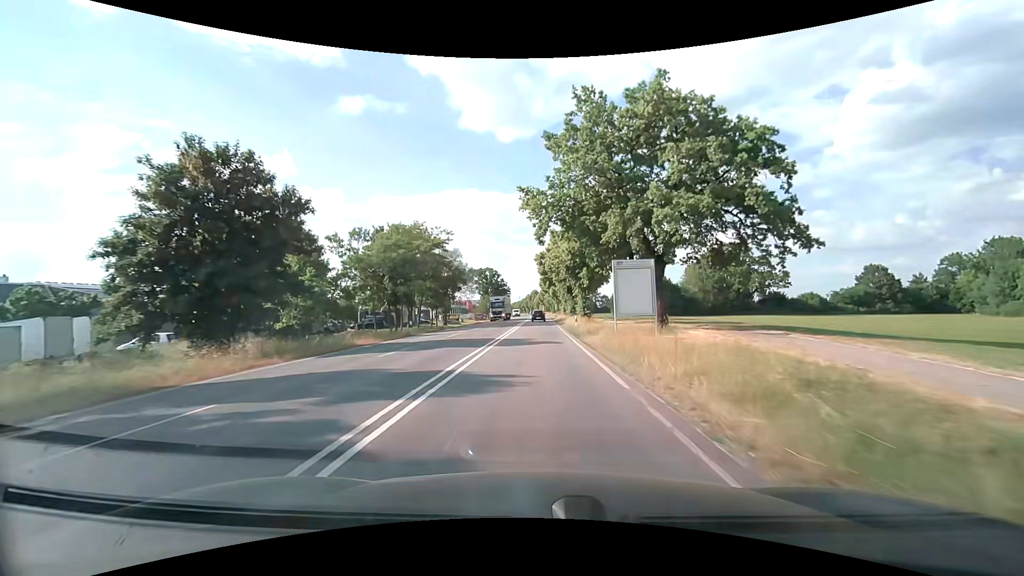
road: secondary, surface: asphalt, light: Day
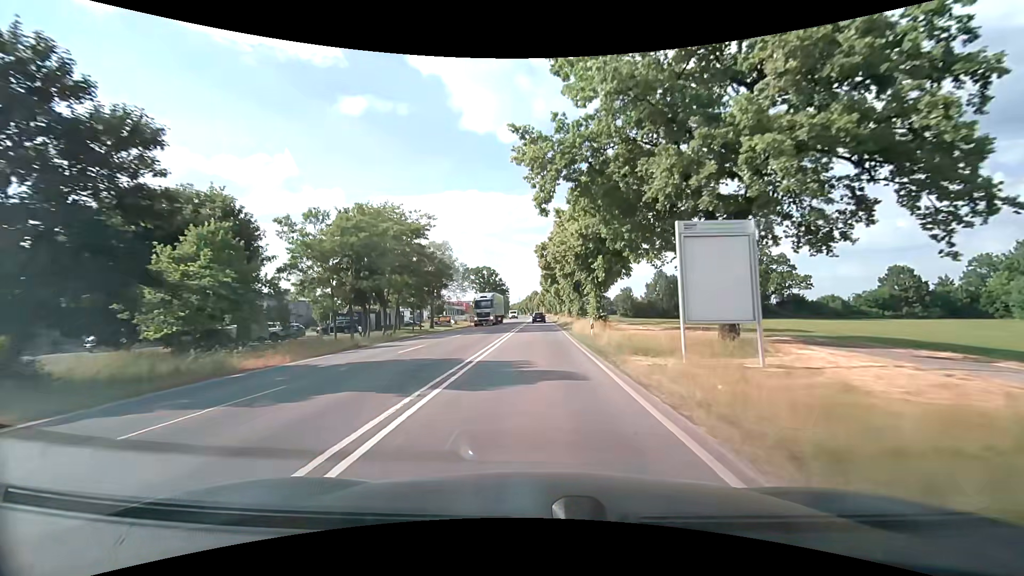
(0.0, +10.2) m; 0°
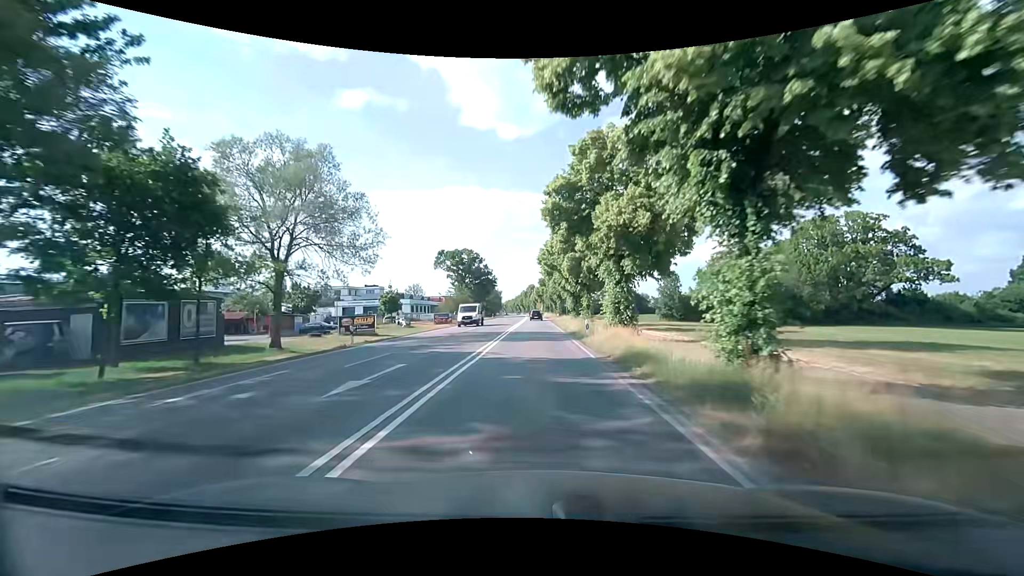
(+0.2, +40.9) m; 0°
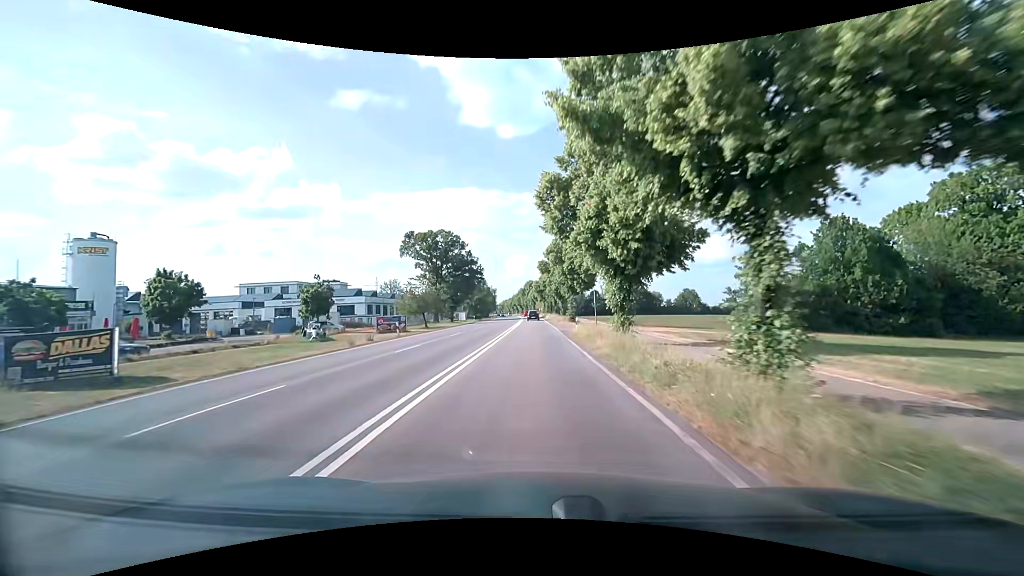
(+0.2, +31.0) m; +1°
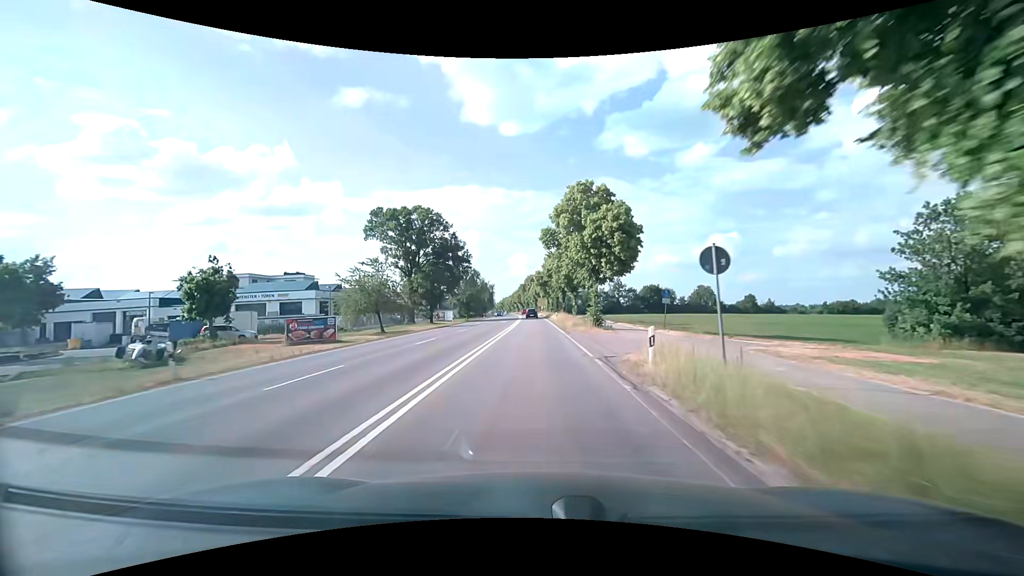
(-0.1, +20.8) m; -1°
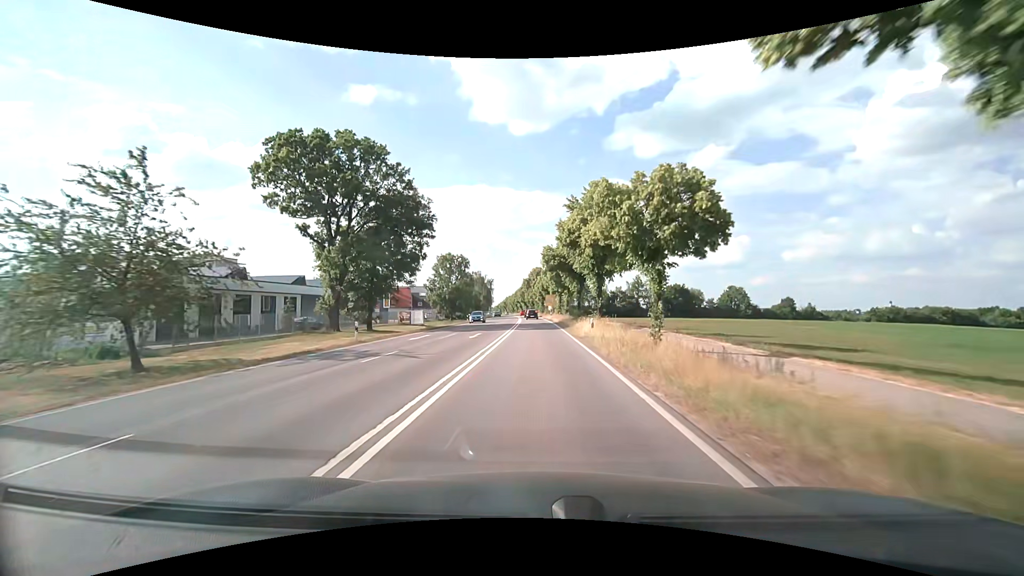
(-0.2, +31.3) m; -1°
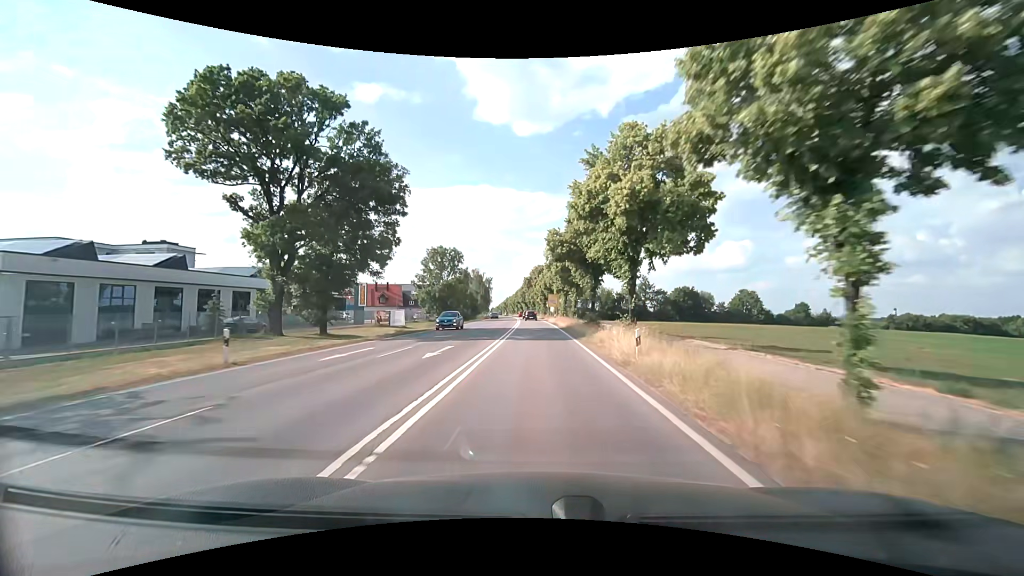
(0.0, +10.5) m; 0°
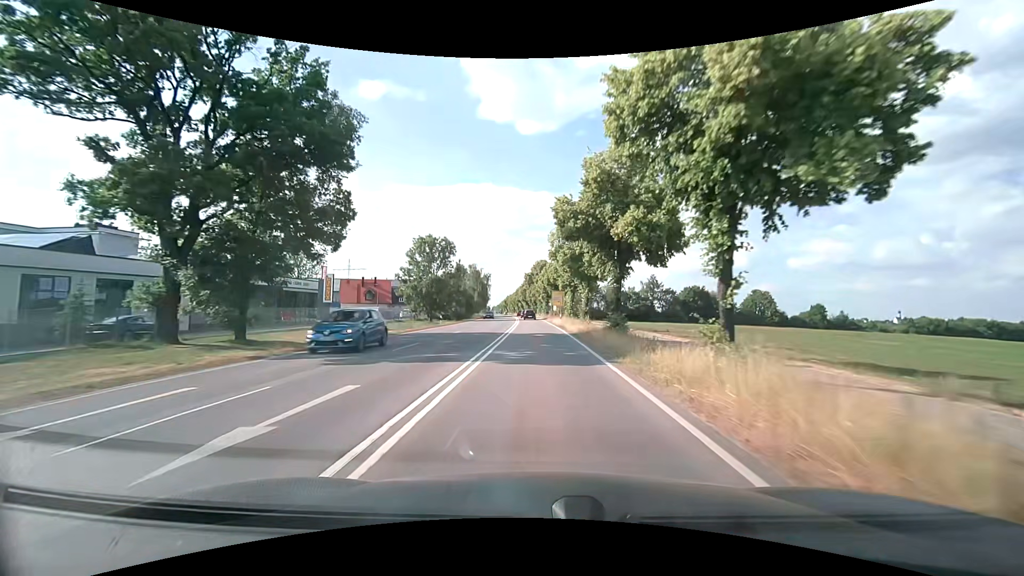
(0.0, +10.5) m; 0°
(0, +10) (0, +20) (0, +30) (0, +40) (-1, +50) (-1, +60) (-1, +70) (-2, +80) (-2, +90) (-3, +100) m
